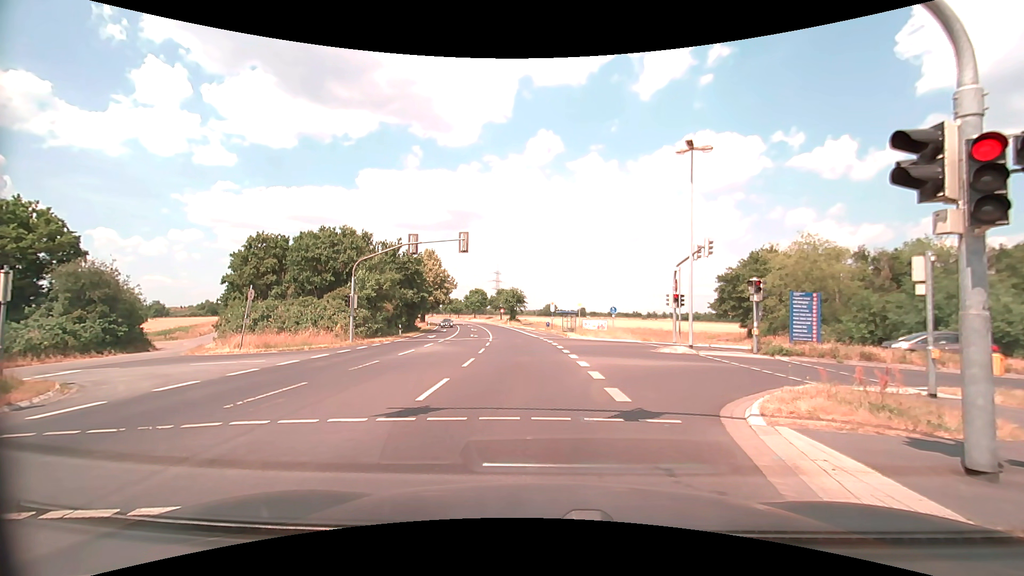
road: secondary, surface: asphalt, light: Day
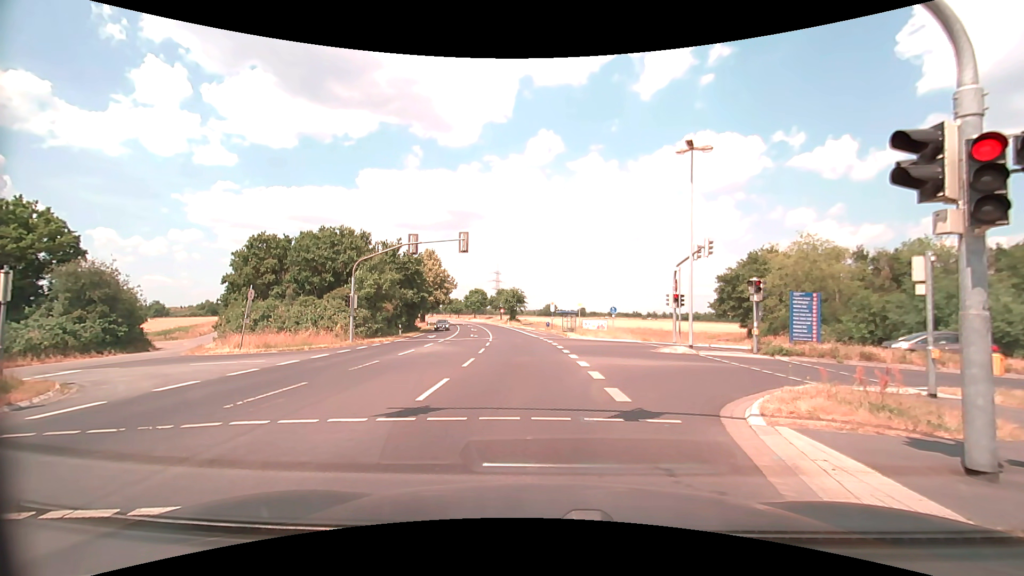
(0.0, 0.0) m; 0°
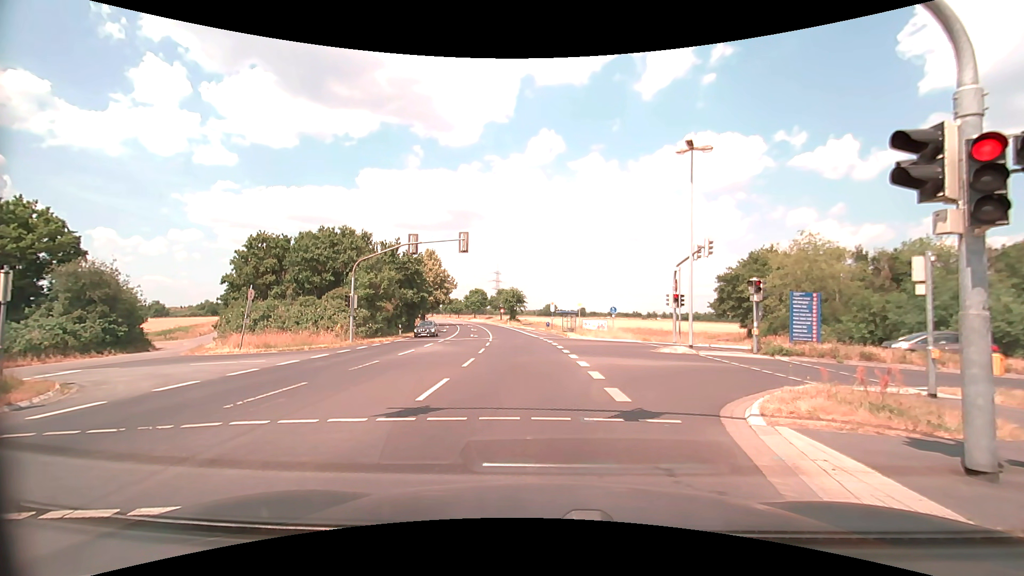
(0.0, 0.0) m; 0°
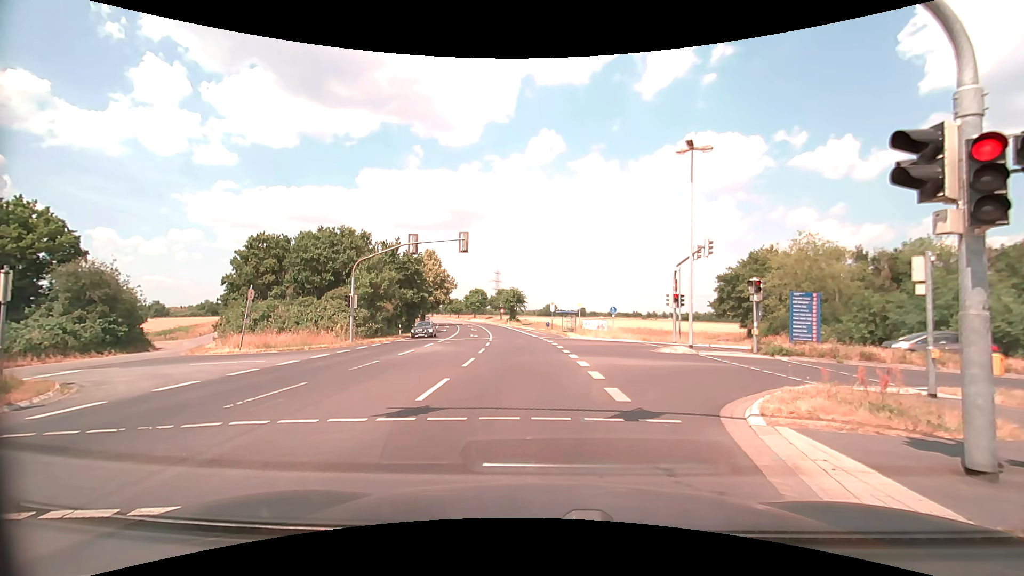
(0.0, 0.0) m; 0°
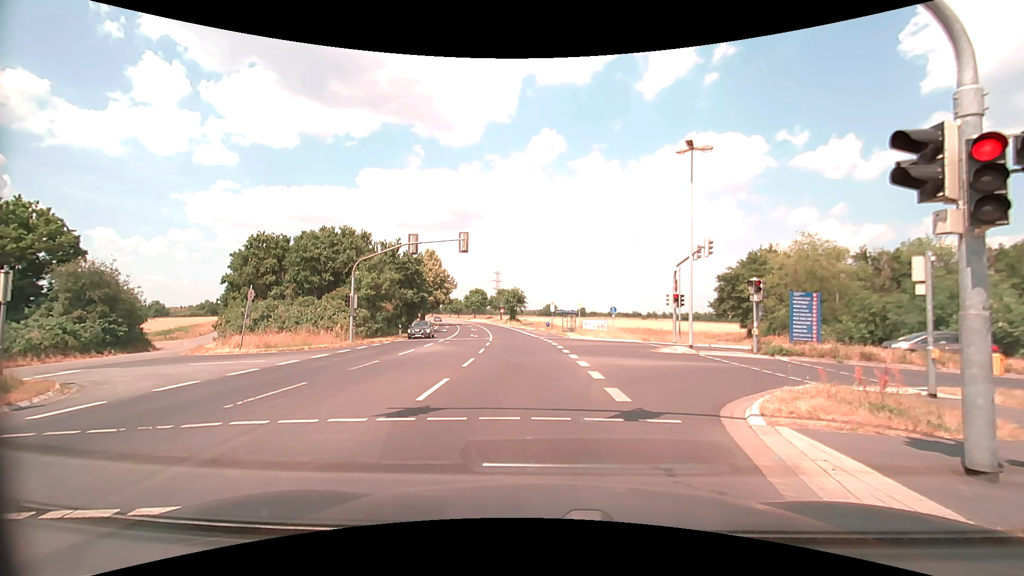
(0.0, 0.0) m; 0°
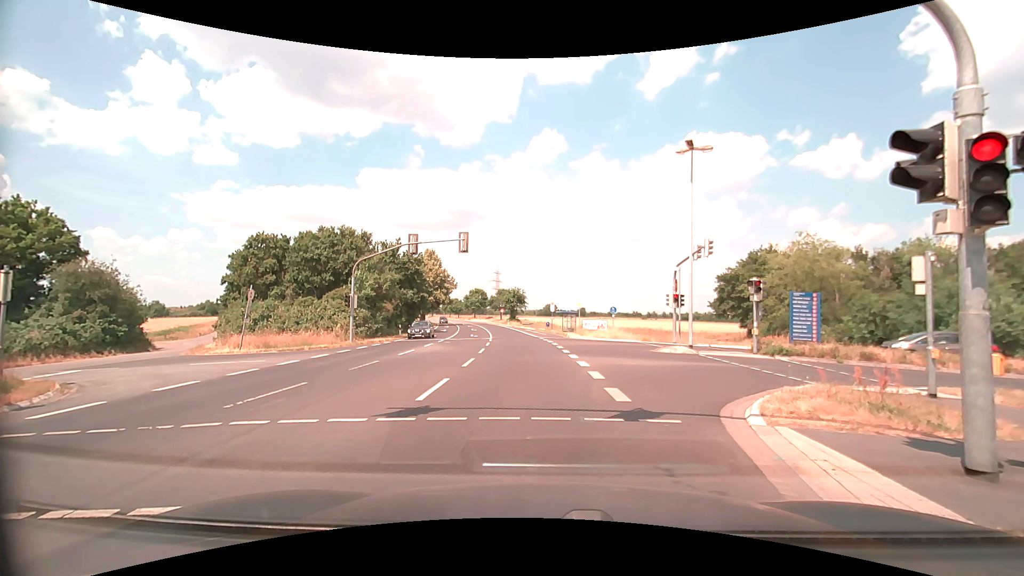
(0.0, 0.0) m; 0°
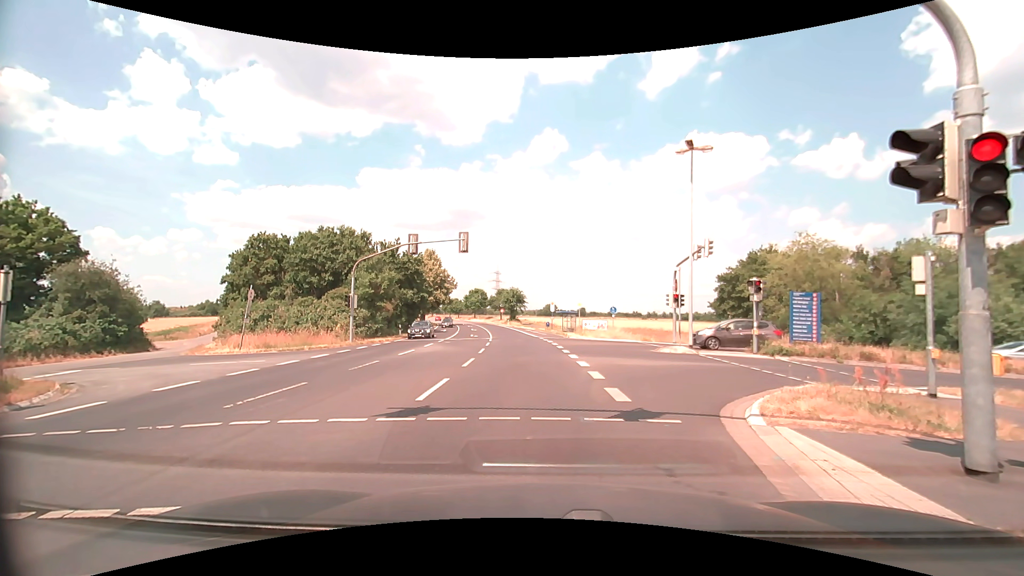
(0.0, 0.0) m; 0°
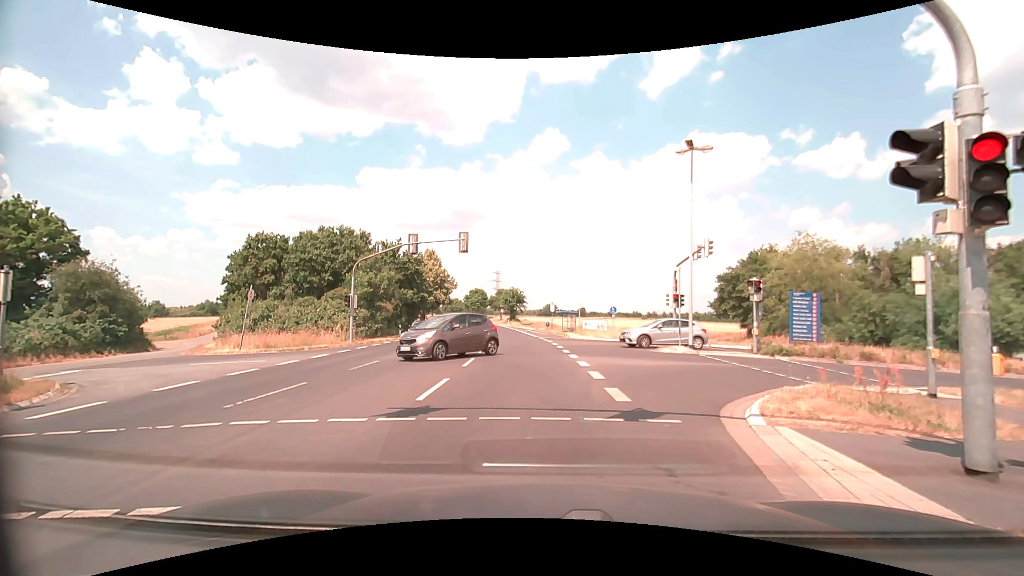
(0.0, 0.0) m; 0°
(0, +10) (-1, +20) (-2, +30) (-3, +40) (-4, +50) (-5, +60) (-7, +70) (-9, +79) (-11, +89) (-13, +99) m
